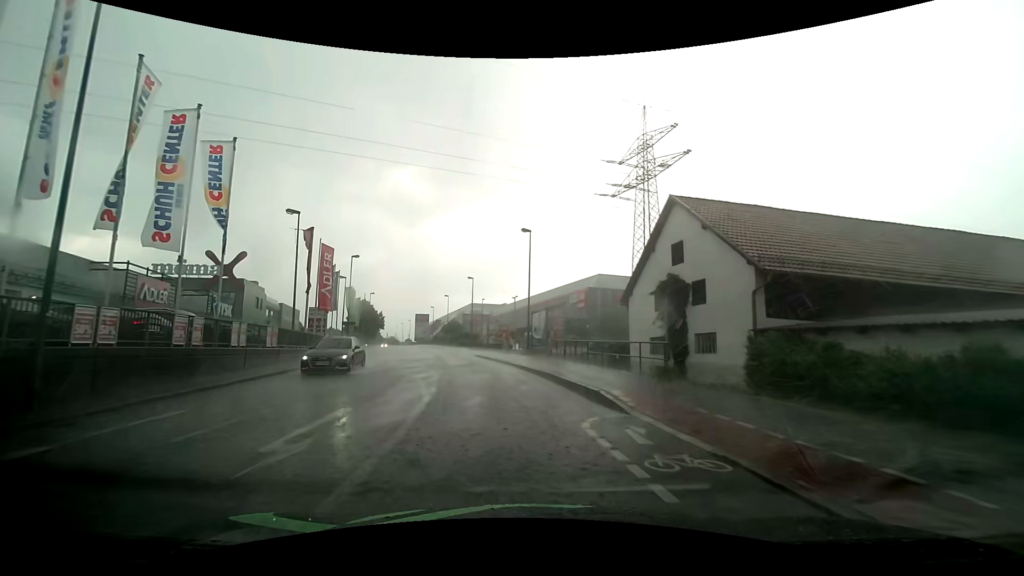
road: tertiary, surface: asphalt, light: Day
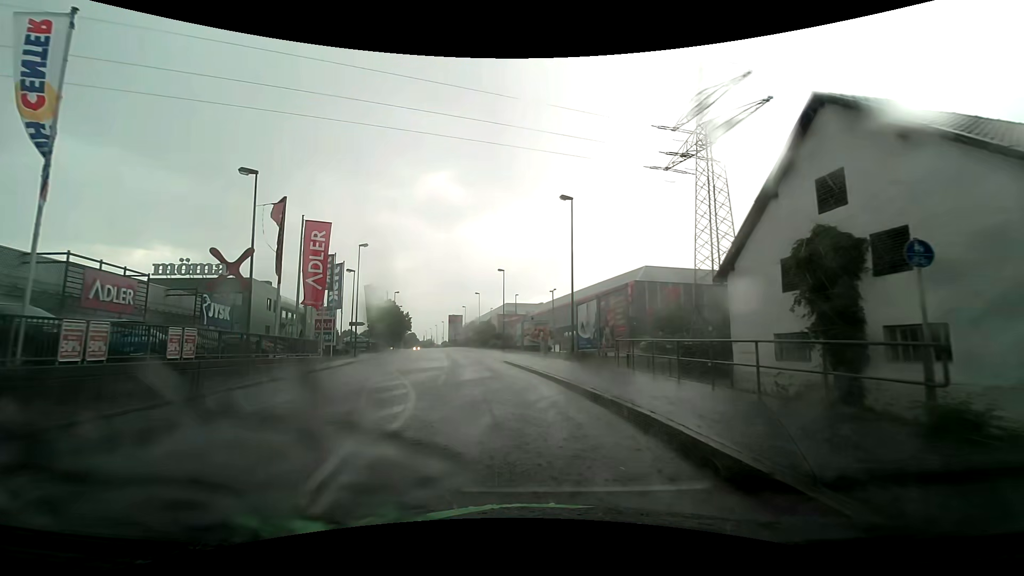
(-0.3, +9.0) m; -4°
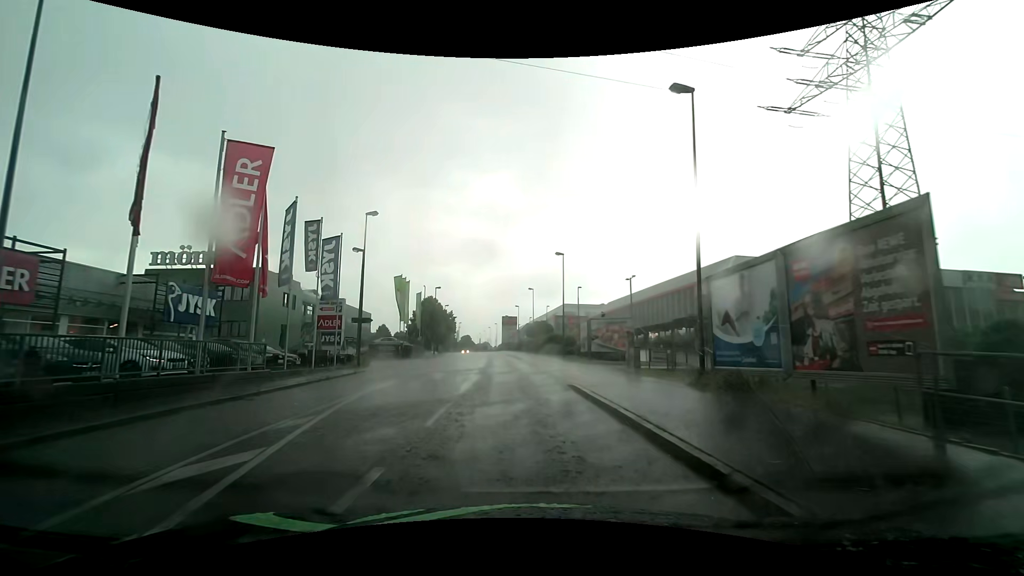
(-0.9, +13.3) m; -7°
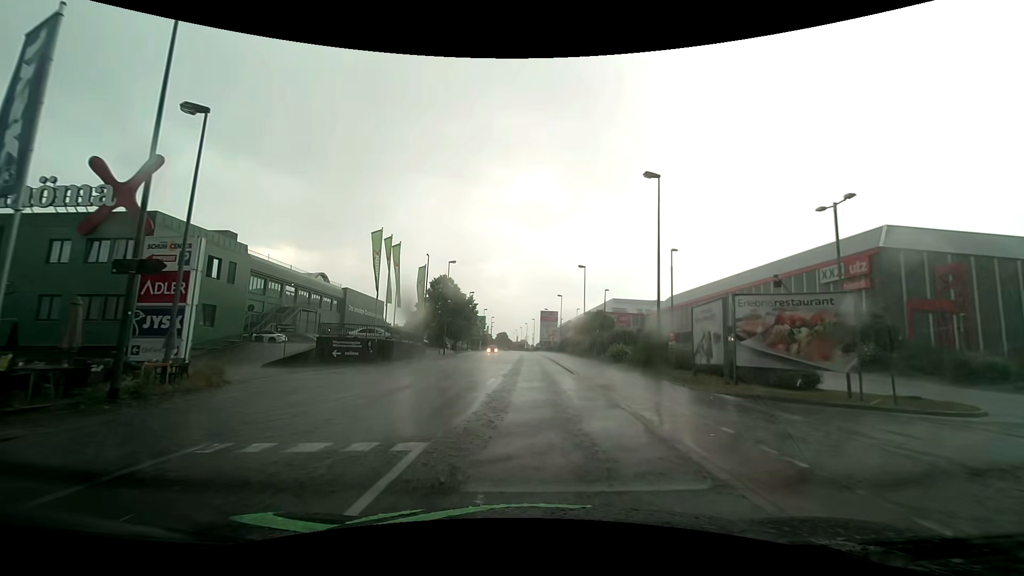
(-1.2, +21.6) m; -6°
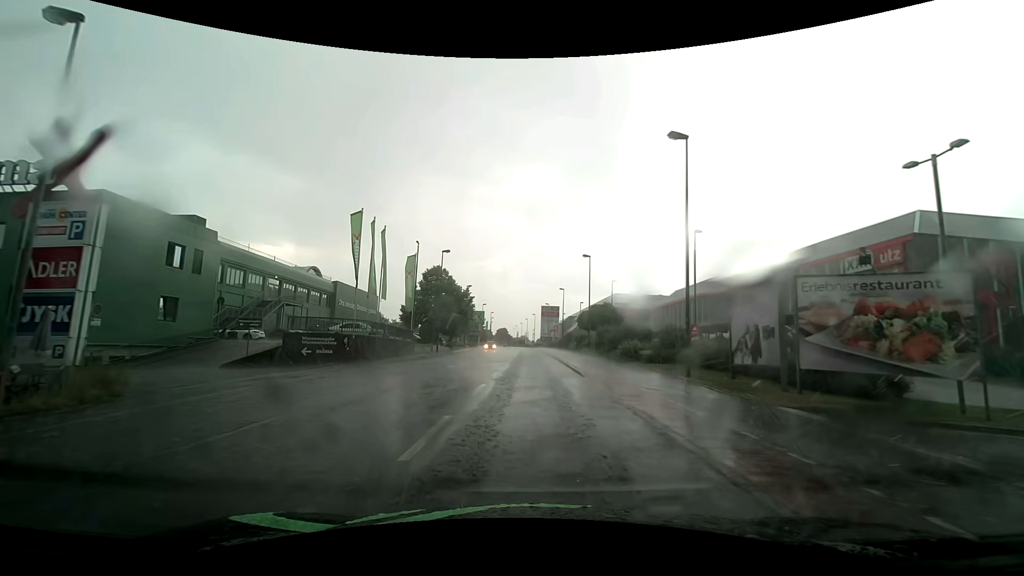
(+0.1, +4.2) m; +1°
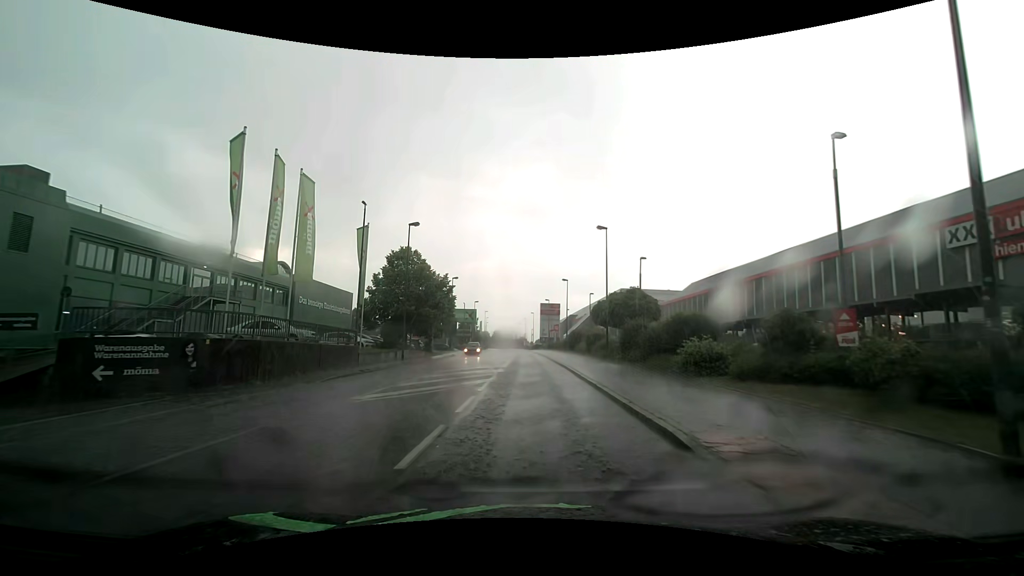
(+0.1, +12.6) m; 0°
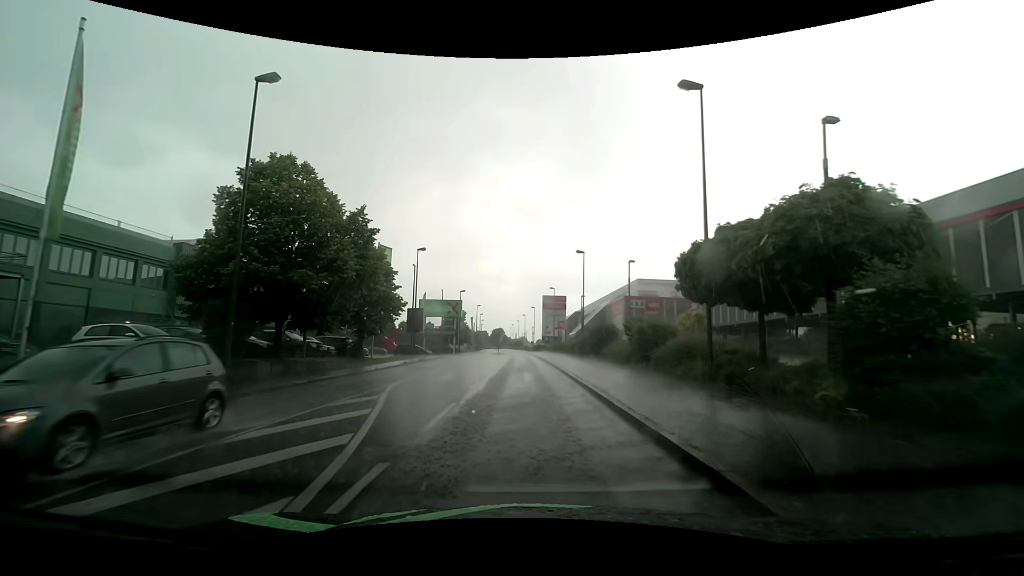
(+0.2, +21.0) m; +1°
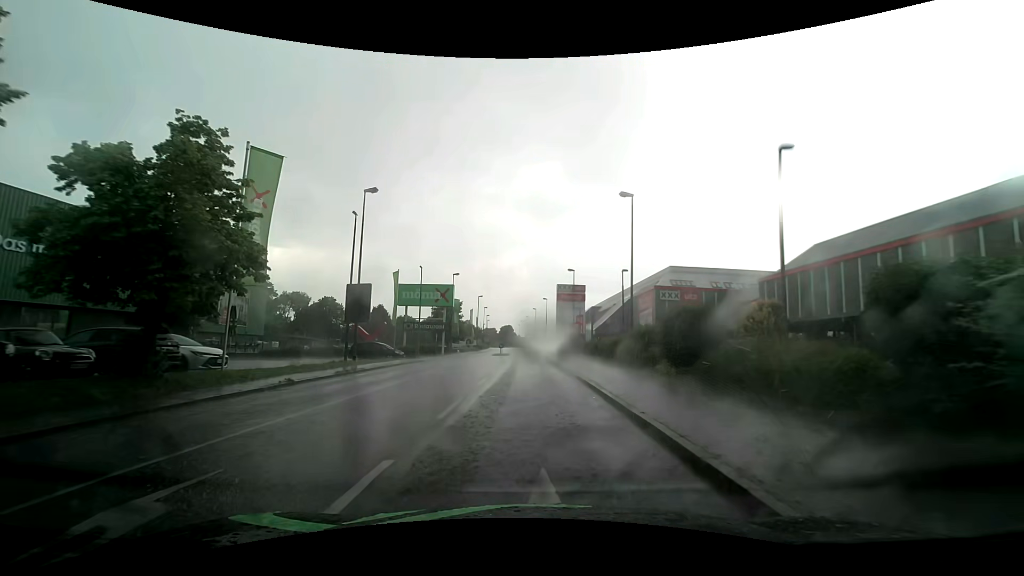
(-0.4, +17.9) m; -2°
(0, +10) (0, +20) (0, +30) (0, +40) (0, +50) (0, +60) (0, +70) (-1, +80) (-1, +90) (-2, +100) m
